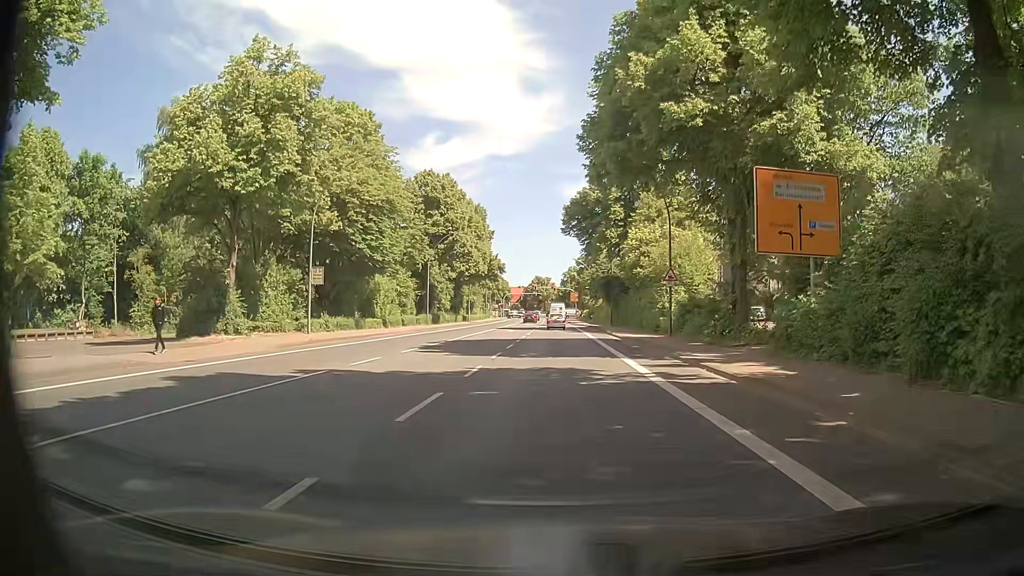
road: primary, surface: asphalt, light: Day
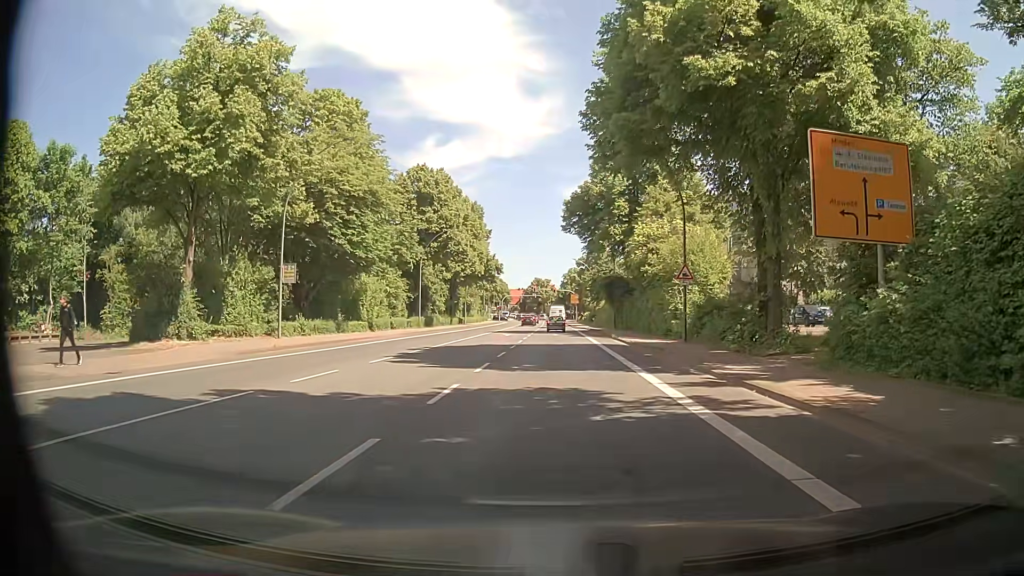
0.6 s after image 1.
(0.0, +4.1) m; +1°
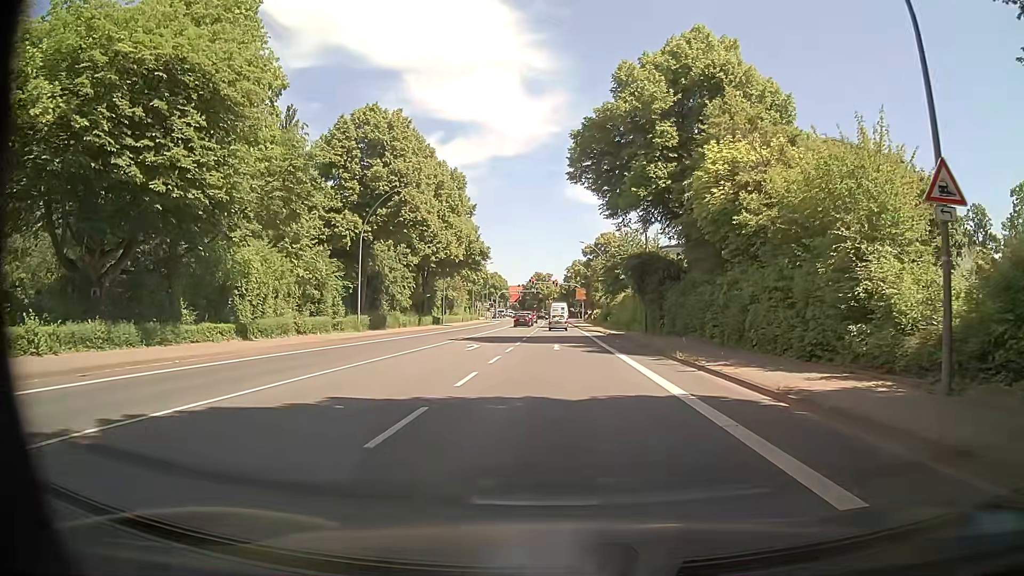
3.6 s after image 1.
(-0.3, +21.8) m; -1°
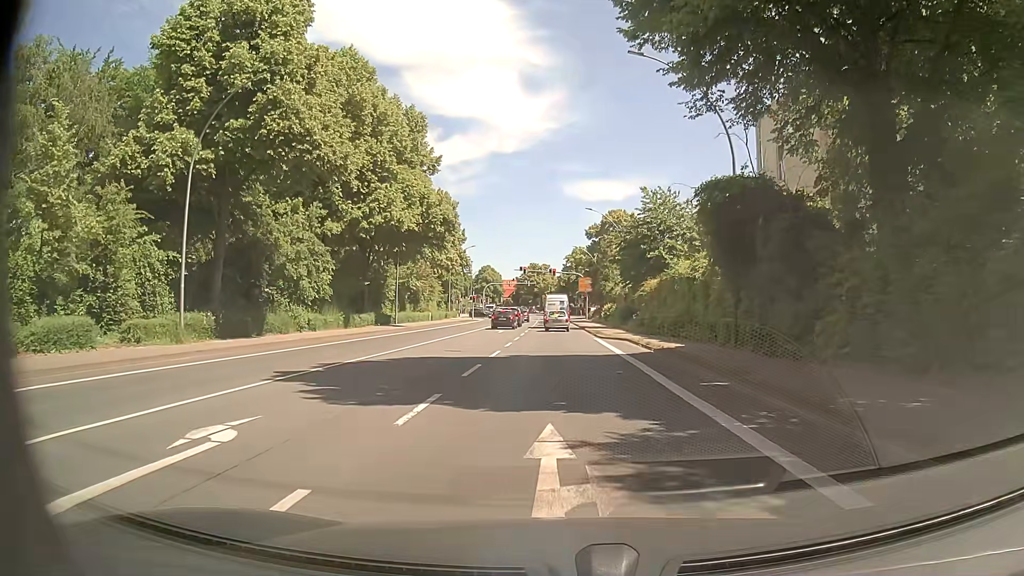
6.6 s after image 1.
(+0.2, +22.9) m; +1°
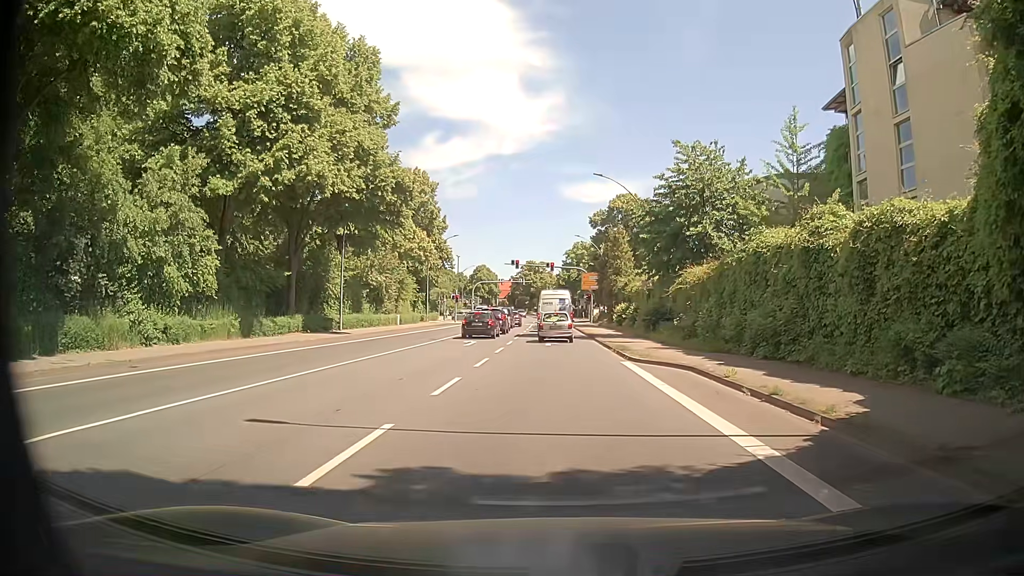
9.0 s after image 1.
(-0.1, +14.7) m; +1°
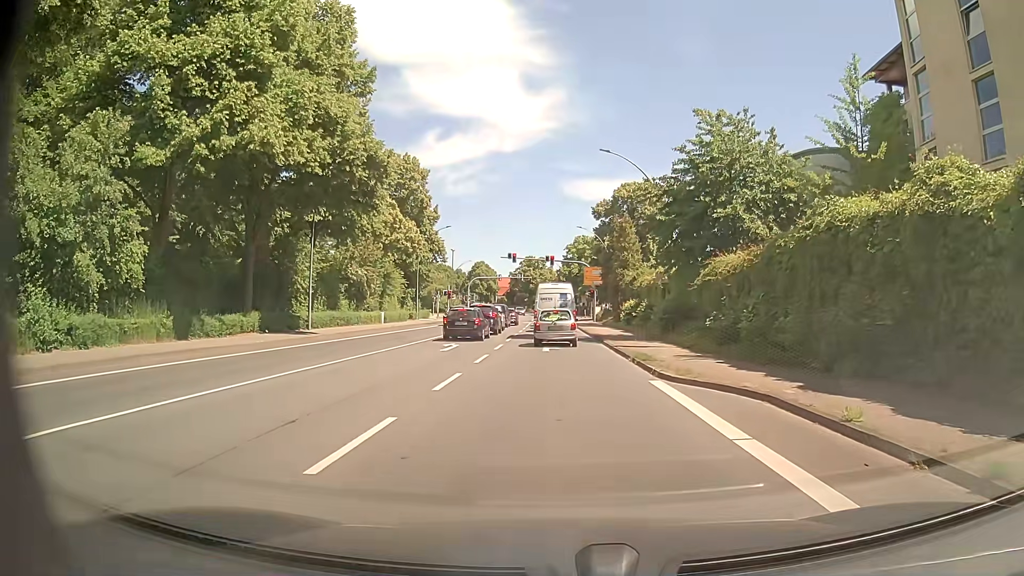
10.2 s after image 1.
(-0.1, +5.6) m; -1°
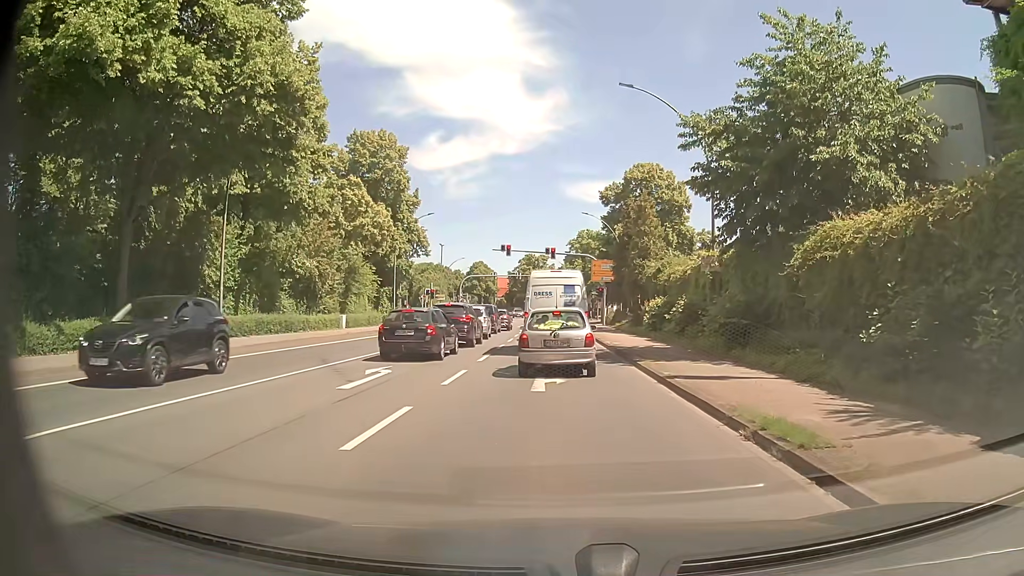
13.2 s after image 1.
(0.0, +10.9) m; 0°
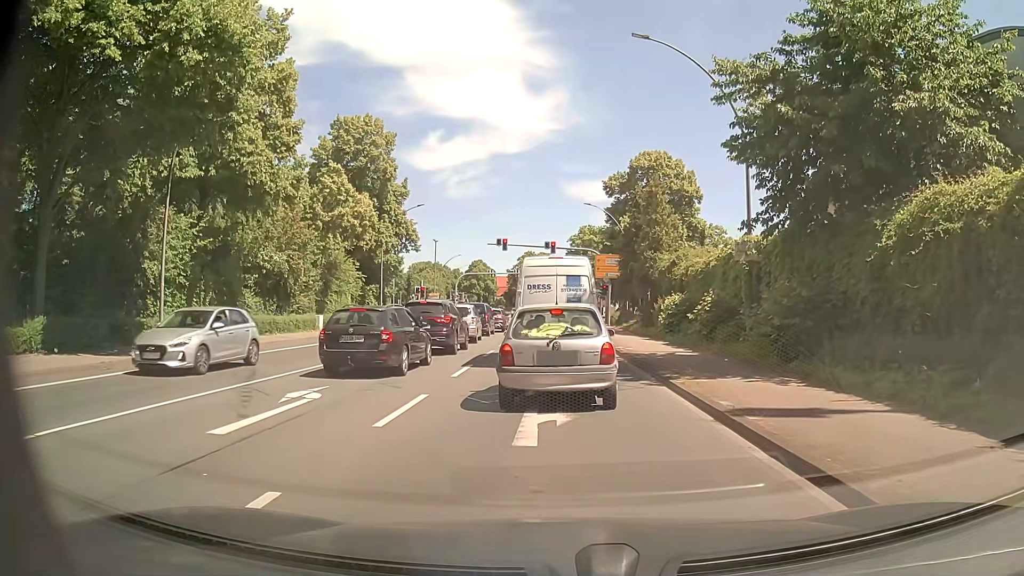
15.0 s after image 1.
(0.0, +4.6) m; 0°
(0, +10) (0, +20) (0, +30) (0, +40) (0, +50) (0, +60) (-1, +70) (-1, +80) (-1, +90) (-2, +100) m
